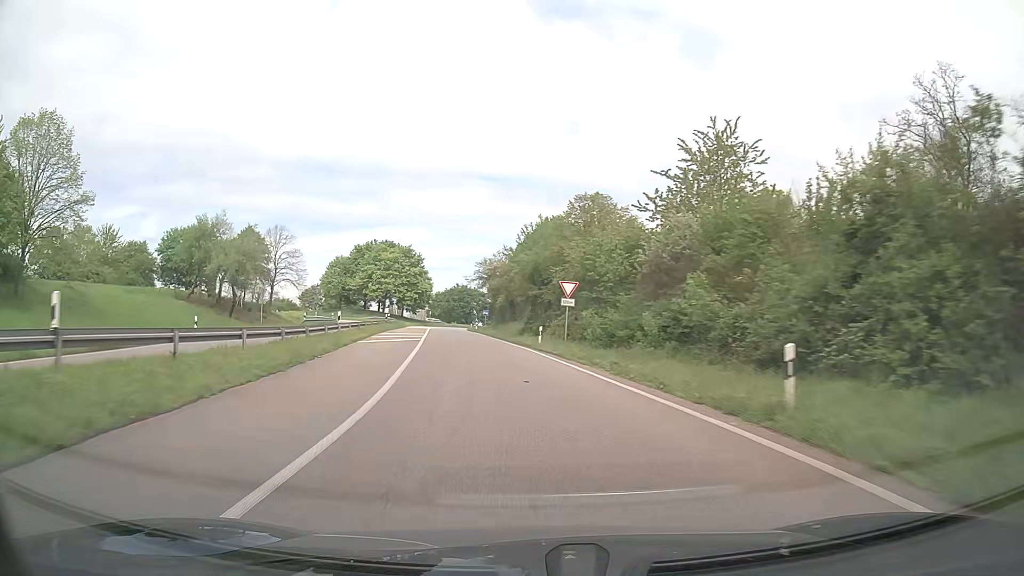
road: trunk_link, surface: asphalt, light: Day
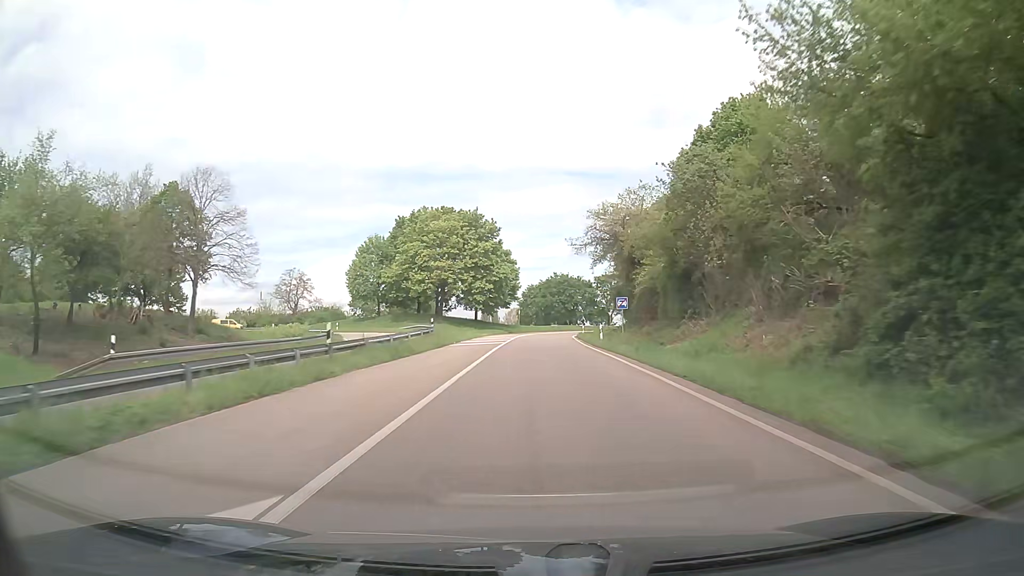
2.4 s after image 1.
(-5.0, +43.0) m; -9°
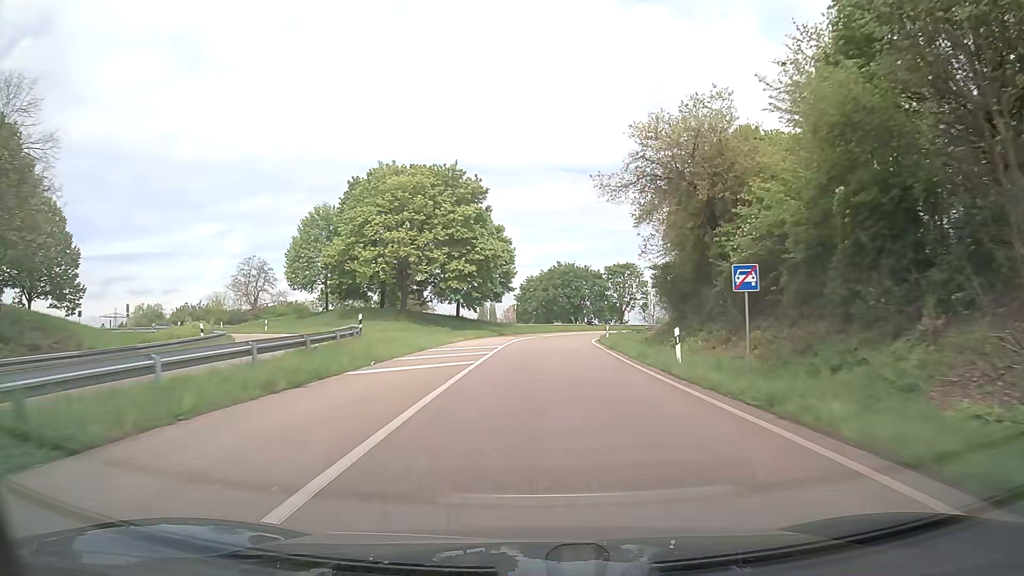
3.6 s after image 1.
(0.0, +21.2) m; 0°
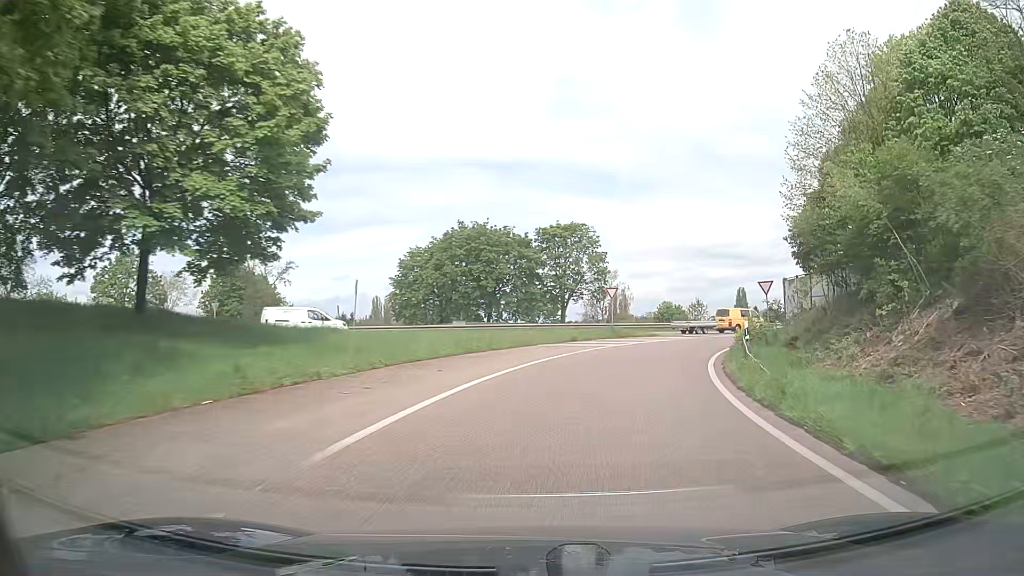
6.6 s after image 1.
(+1.6, +47.5) m; +8°
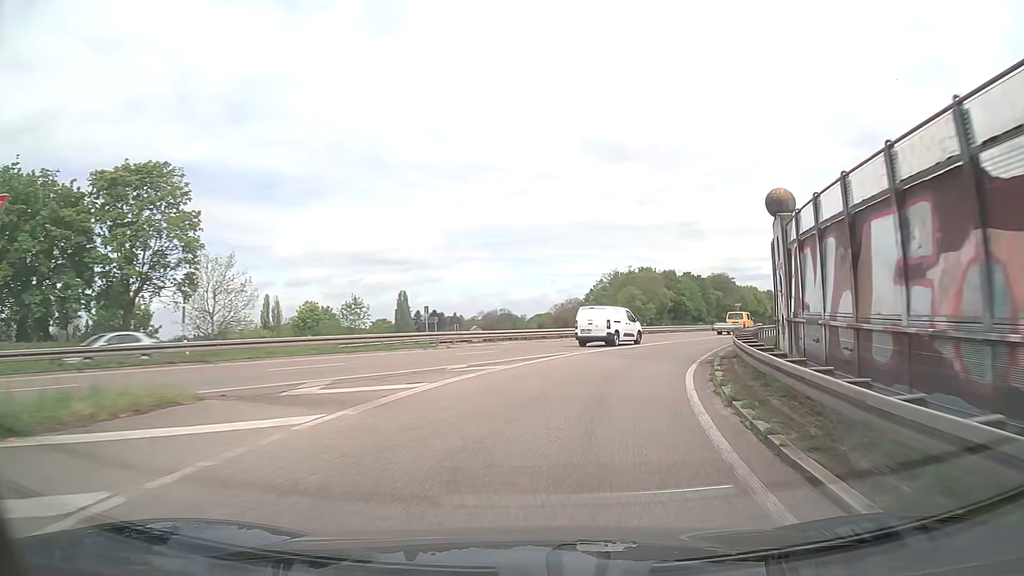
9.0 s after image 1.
(+7.5, +32.2) m; +28°
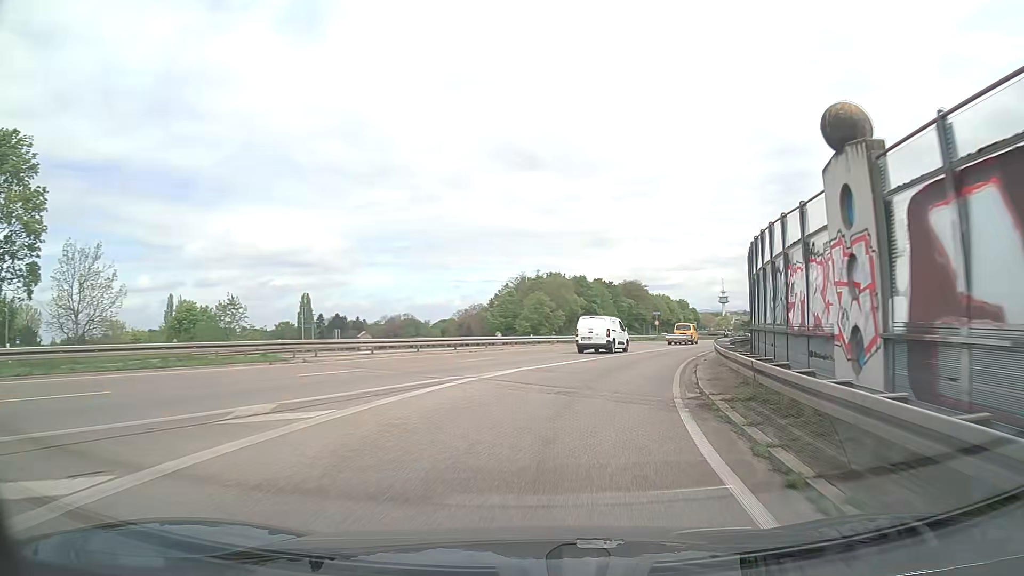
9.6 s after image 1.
(+0.6, +8.2) m; +8°
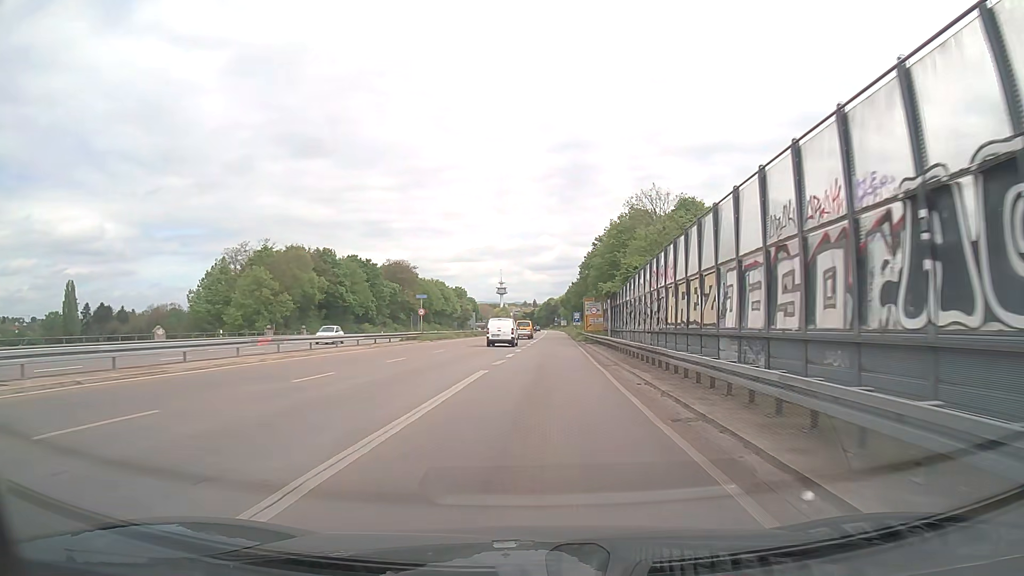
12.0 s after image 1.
(+7.2, +34.0) m; +20°
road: trunk
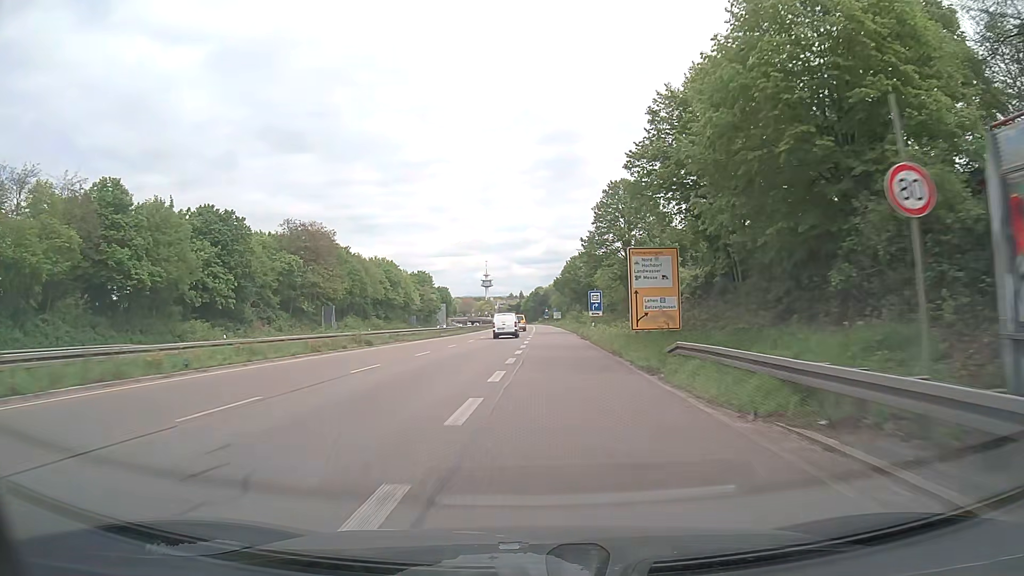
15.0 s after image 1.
(+1.3, +51.5) m; +1°
(0, +10) (0, +20) (0, +30) (-1, +40) (-1, +50) (-2, +60) (-2, +70) (-2, +80) (-2, +90) (-2, +100) m
